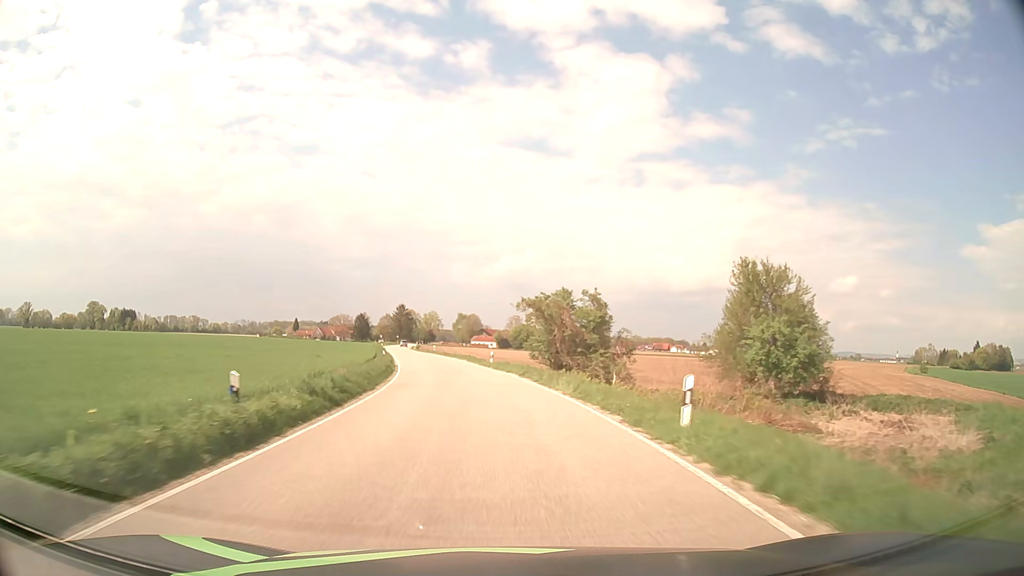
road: secondary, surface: asphalt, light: Day
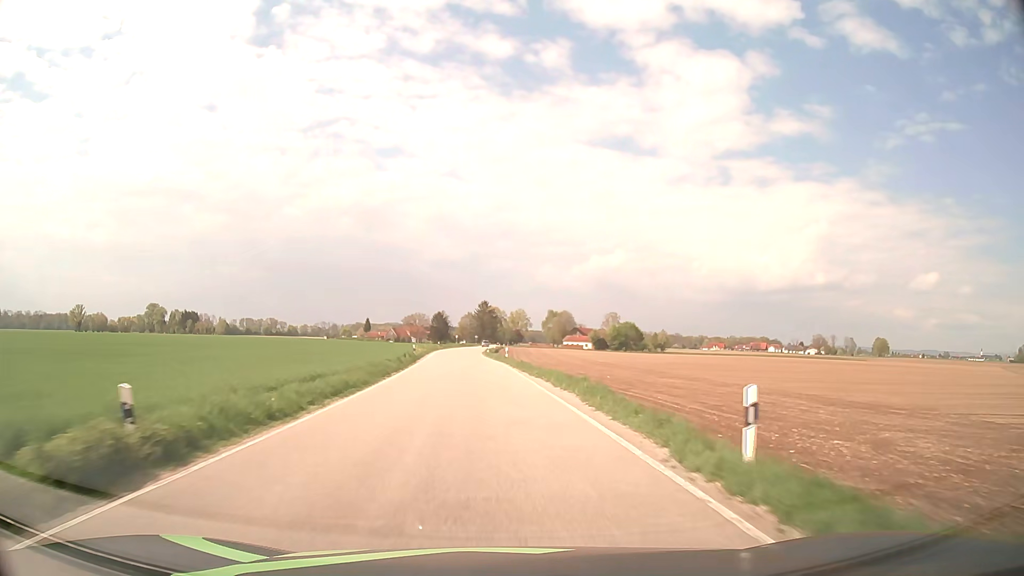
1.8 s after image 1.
(-2.5, +37.4) m; -7°
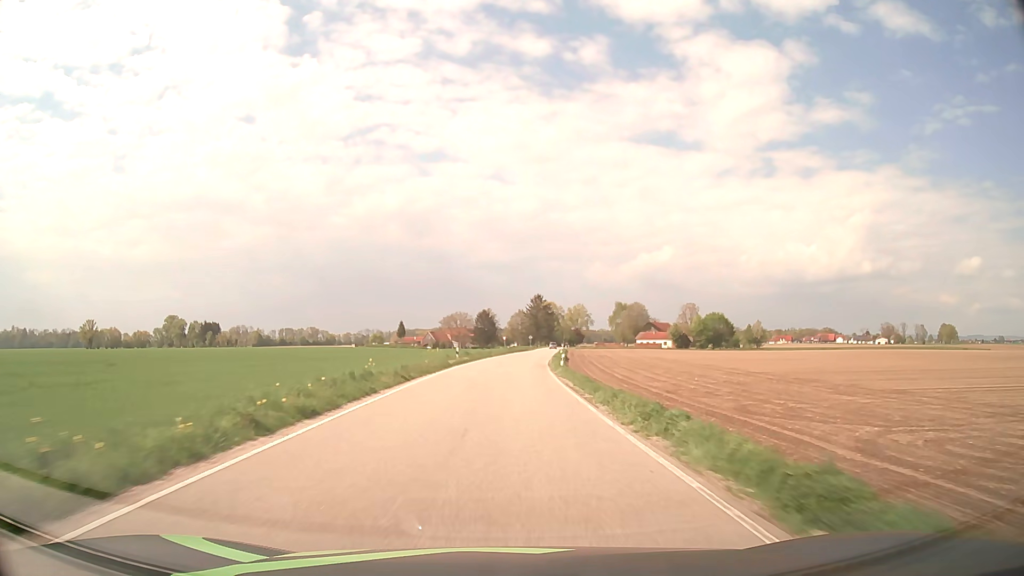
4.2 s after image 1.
(-3.2, +50.0) m; -5°
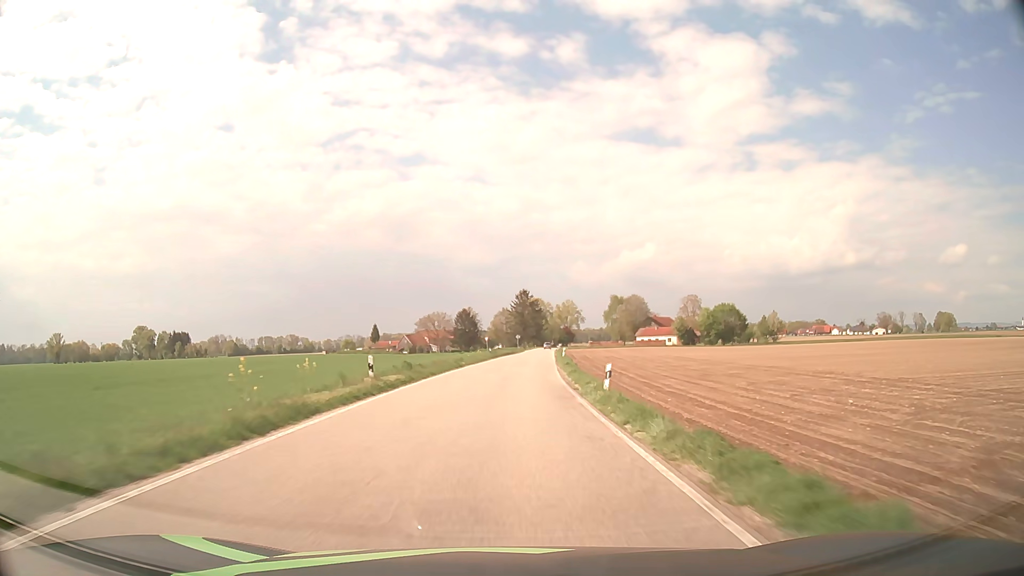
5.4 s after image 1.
(+0.2, +25.1) m; +1°
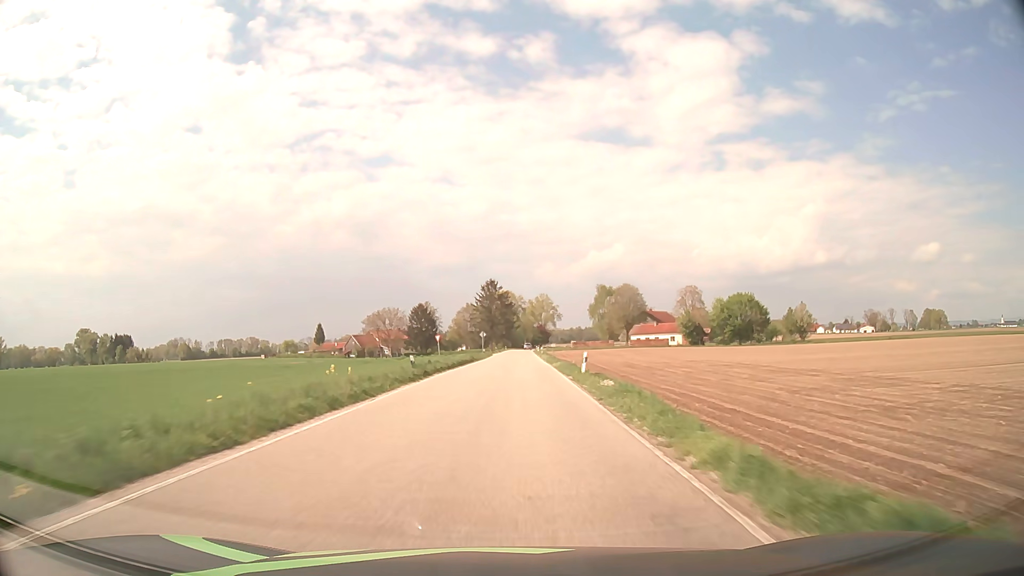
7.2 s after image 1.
(+1.0, +37.6) m; +3°
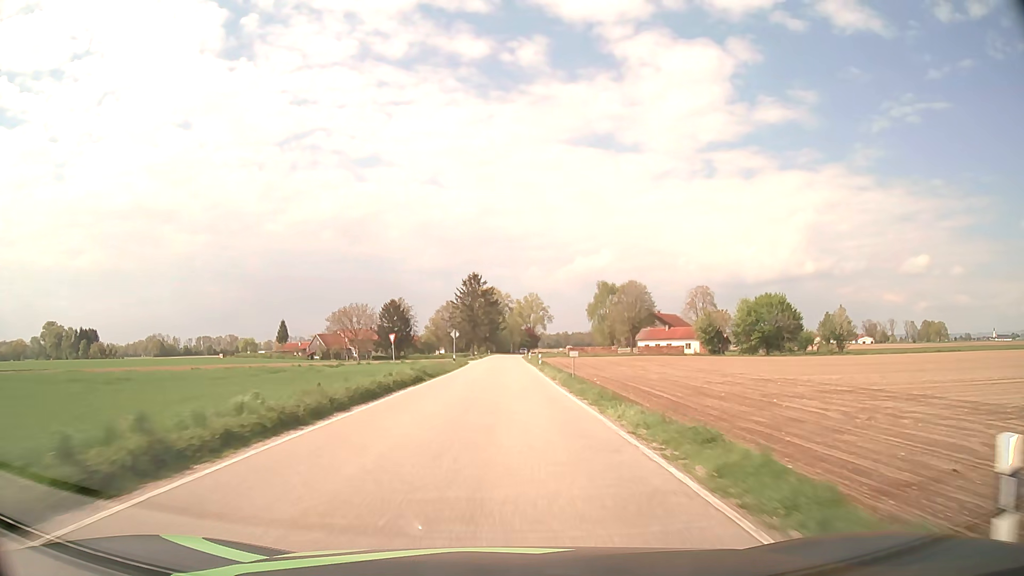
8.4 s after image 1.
(+0.2, +25.0) m; +1°
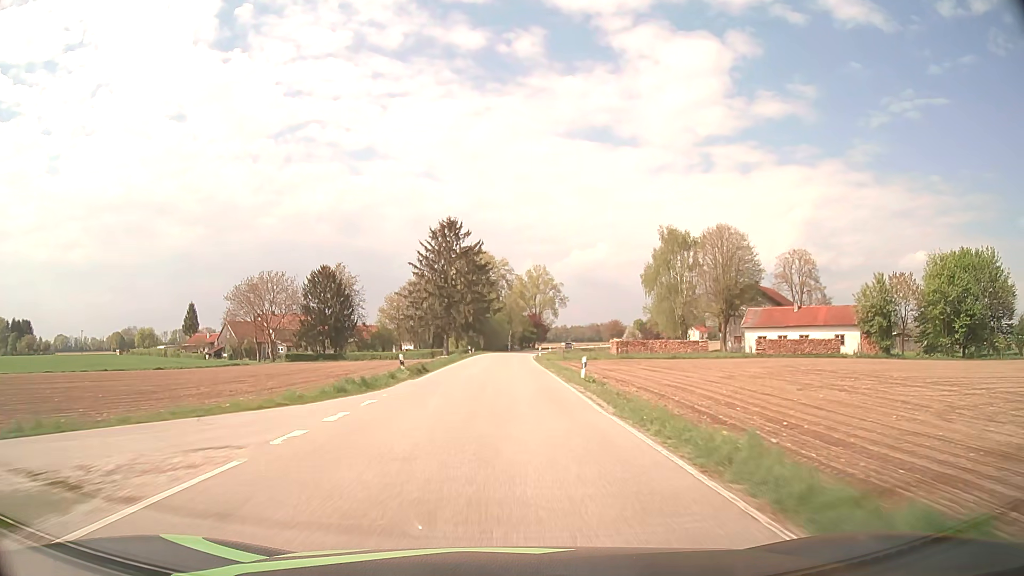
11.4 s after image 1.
(+0.1, +62.7) m; +1°
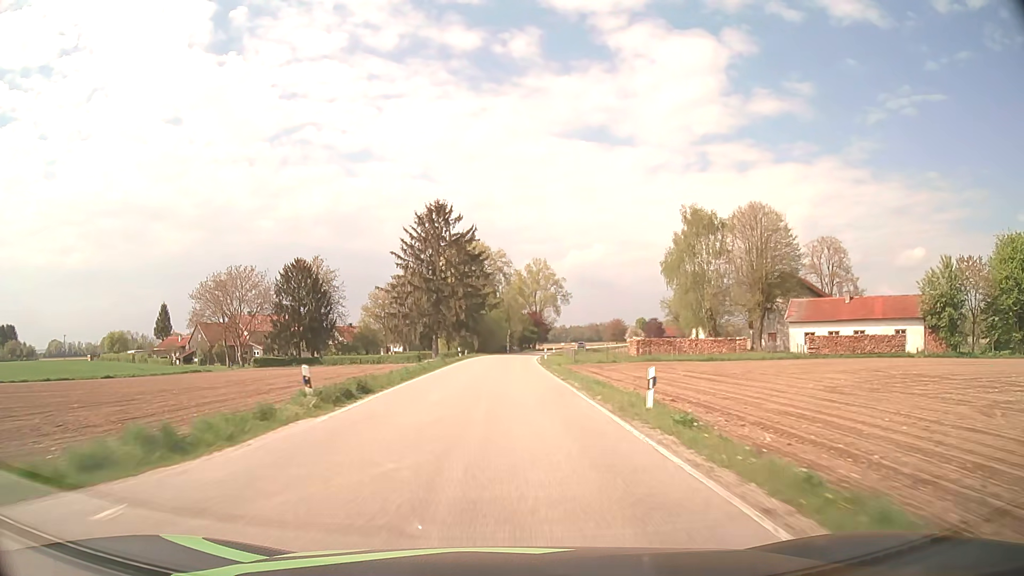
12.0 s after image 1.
(0.0, +12.6) m; 0°
(0, +10) (0, +20) (0, +30) (0, +40) (0, +50) (+1, +60) (+1, +70) (+2, +80) (+3, +90) (+4, +100) m
